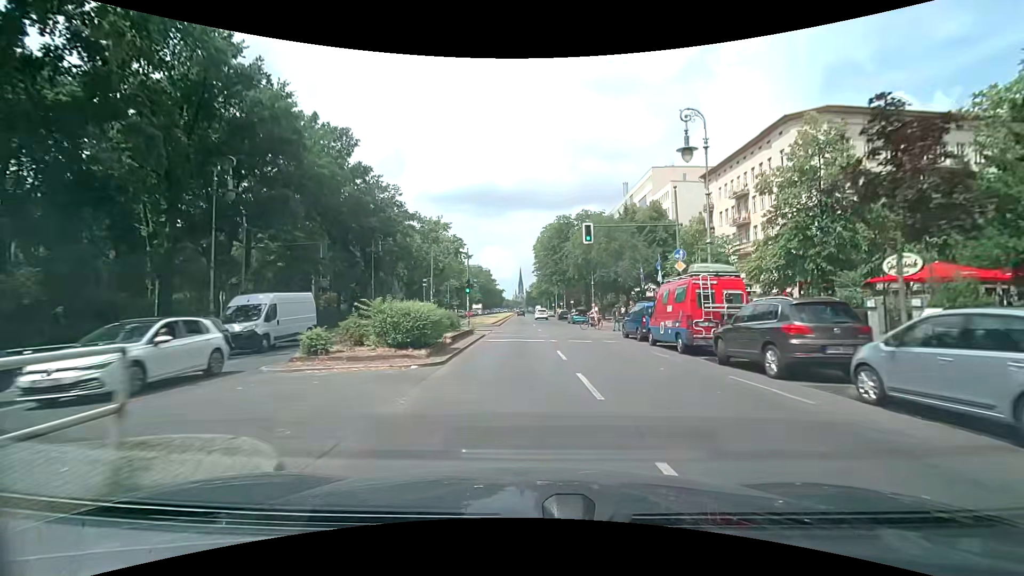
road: secondary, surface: asphalt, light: Day
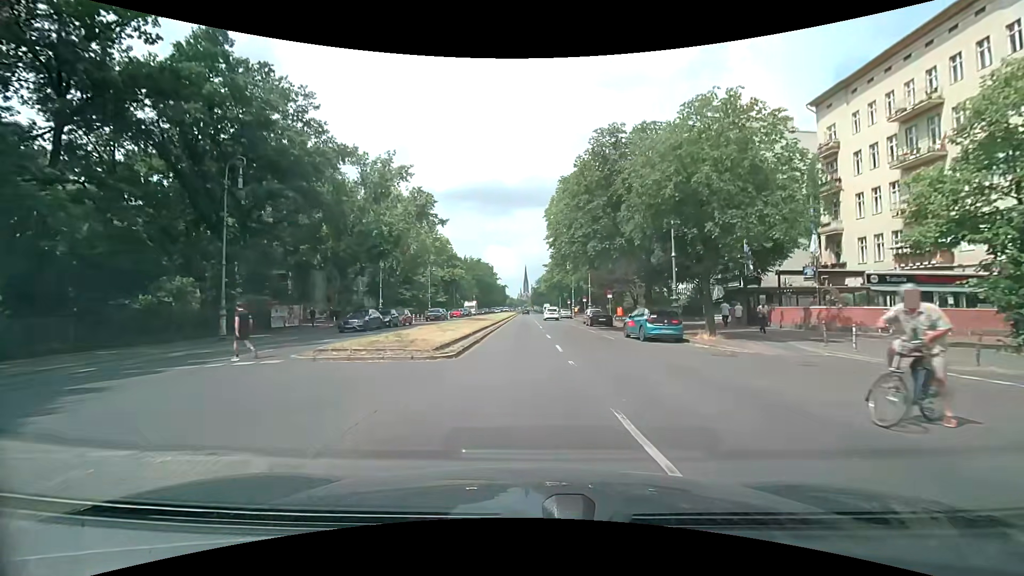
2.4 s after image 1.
(+0.2, +28.3) m; 0°
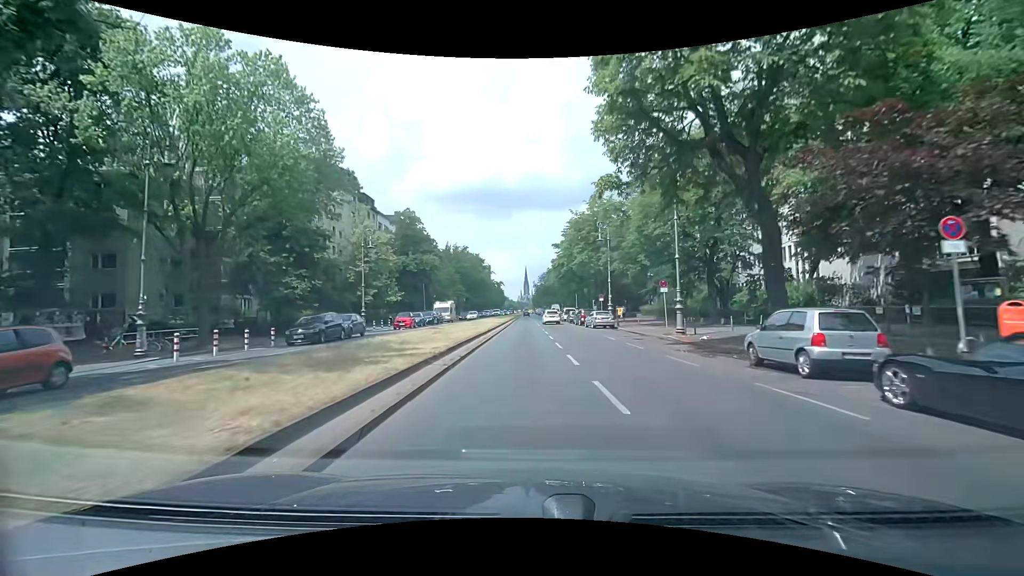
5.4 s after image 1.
(-0.1, +35.6) m; -1°
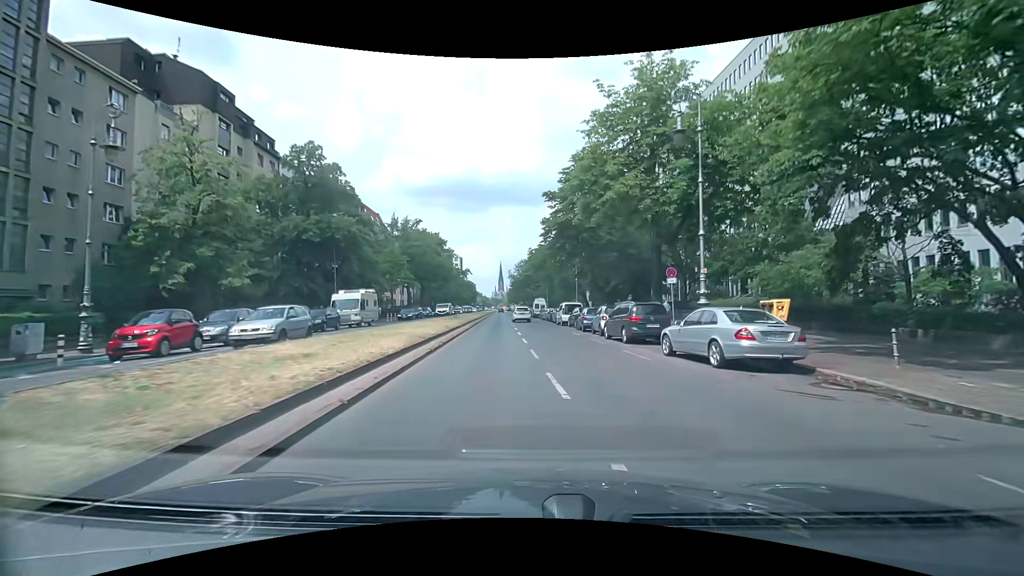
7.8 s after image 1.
(+0.5, +29.5) m; +2°
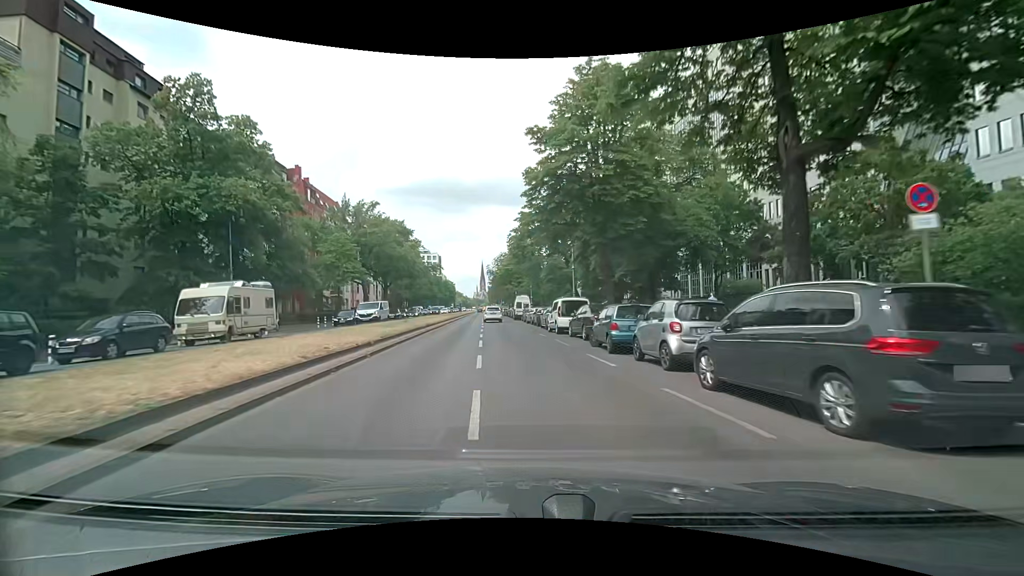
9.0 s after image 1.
(+0.6, +14.5) m; +3°
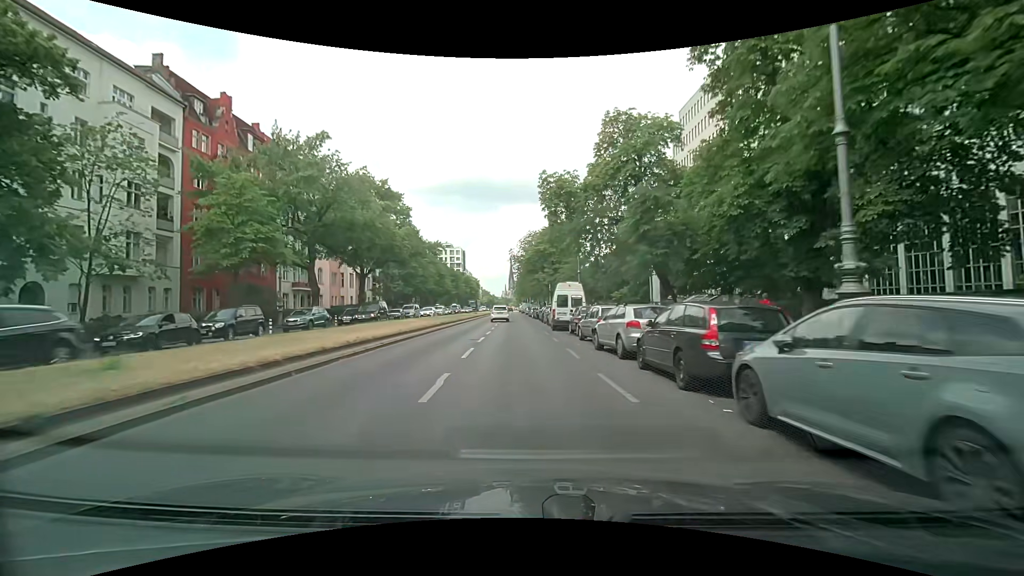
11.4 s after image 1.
(-0.8, +28.4) m; -3°
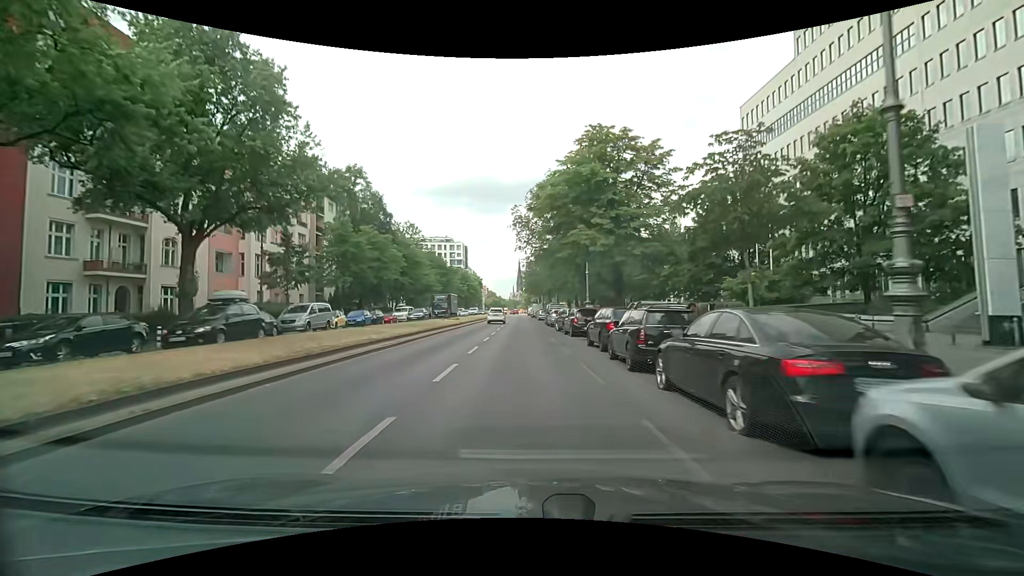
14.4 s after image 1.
(-0.5, +34.3) m; -2°
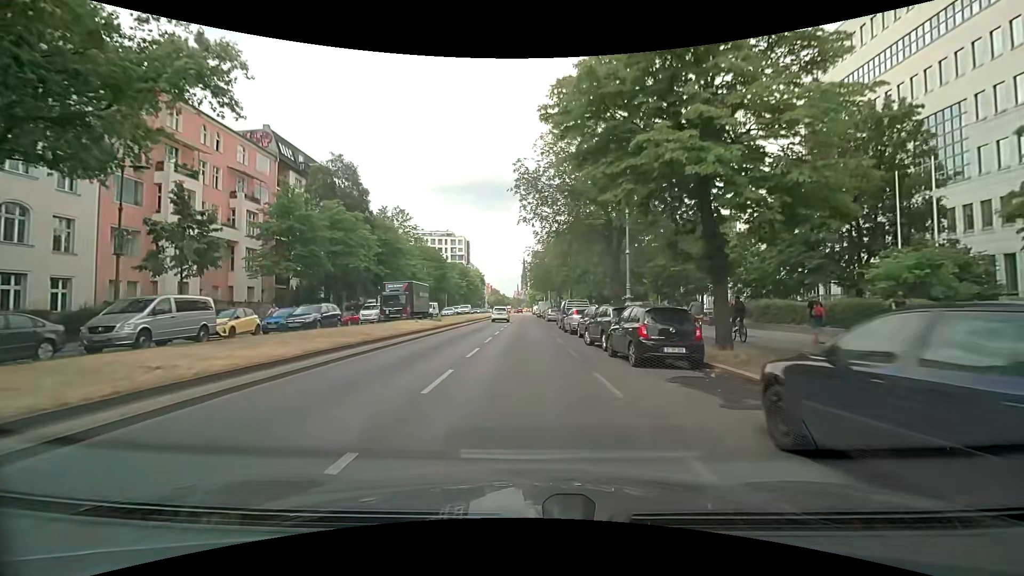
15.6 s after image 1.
(+0.1, +13.7) m; 0°
